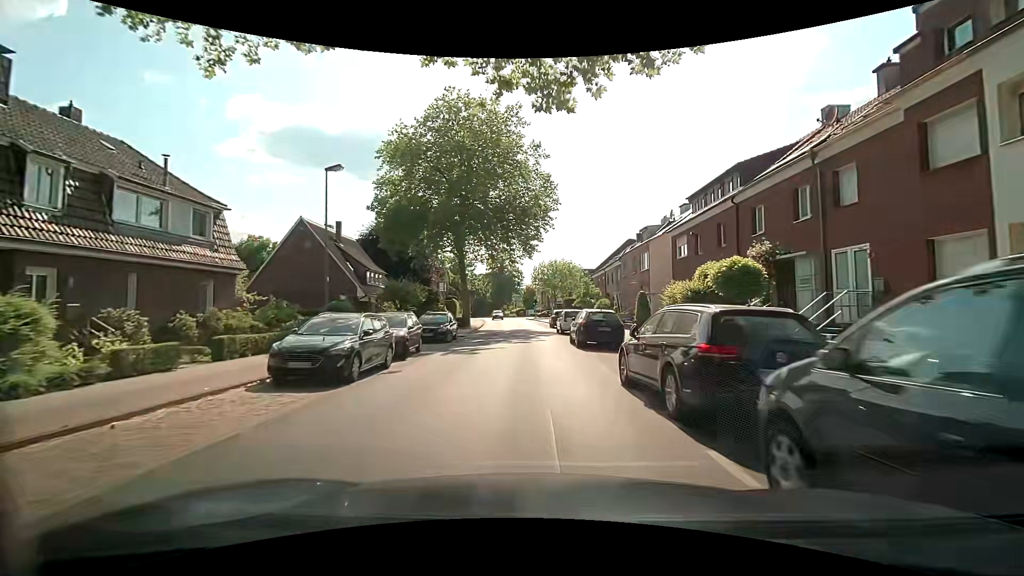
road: tertiary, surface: asphalt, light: Day
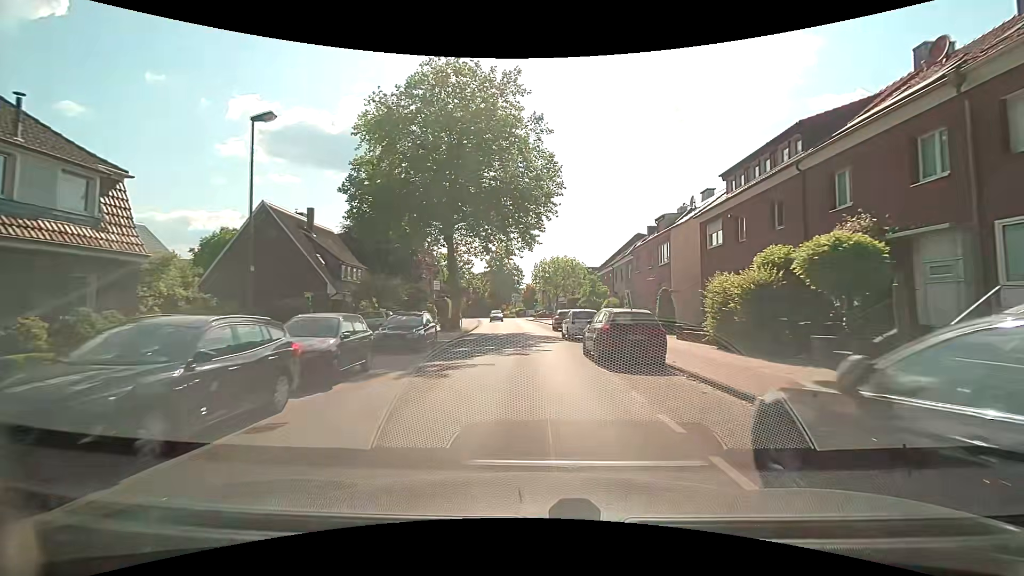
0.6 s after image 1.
(+0.1, +5.9) m; +1°
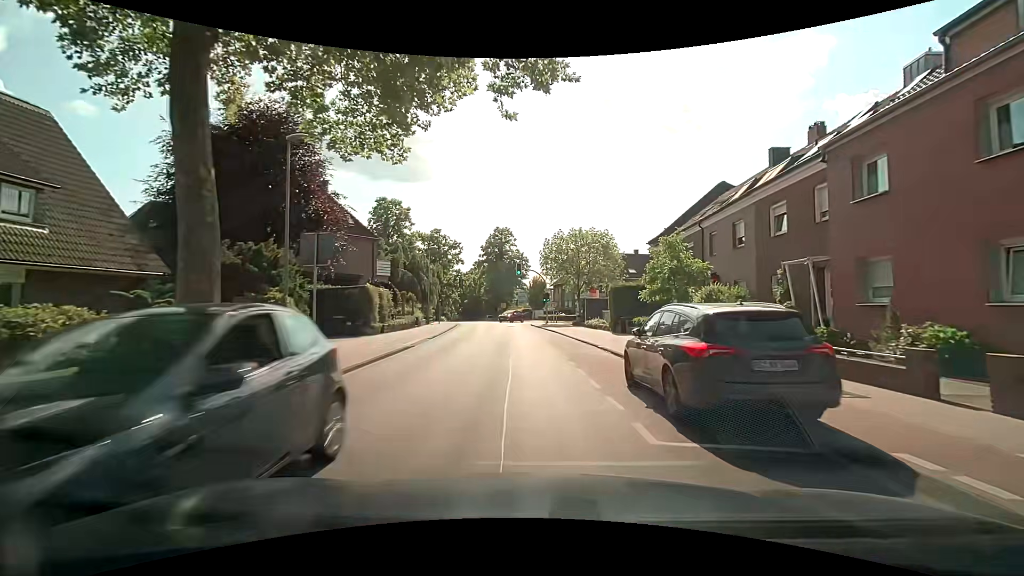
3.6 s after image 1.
(-0.3, +28.5) m; -1°
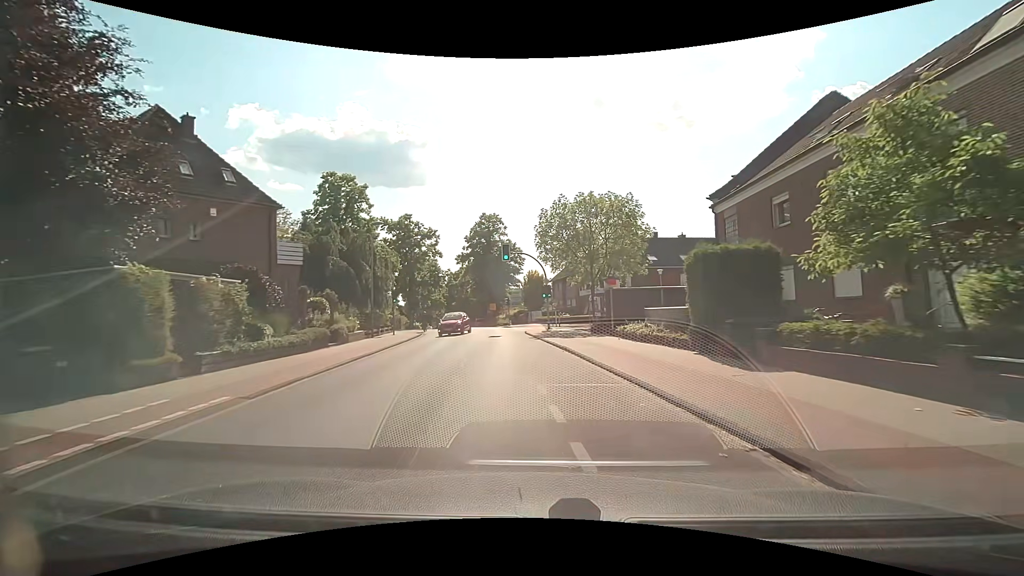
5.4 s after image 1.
(+0.2, +16.3) m; 0°
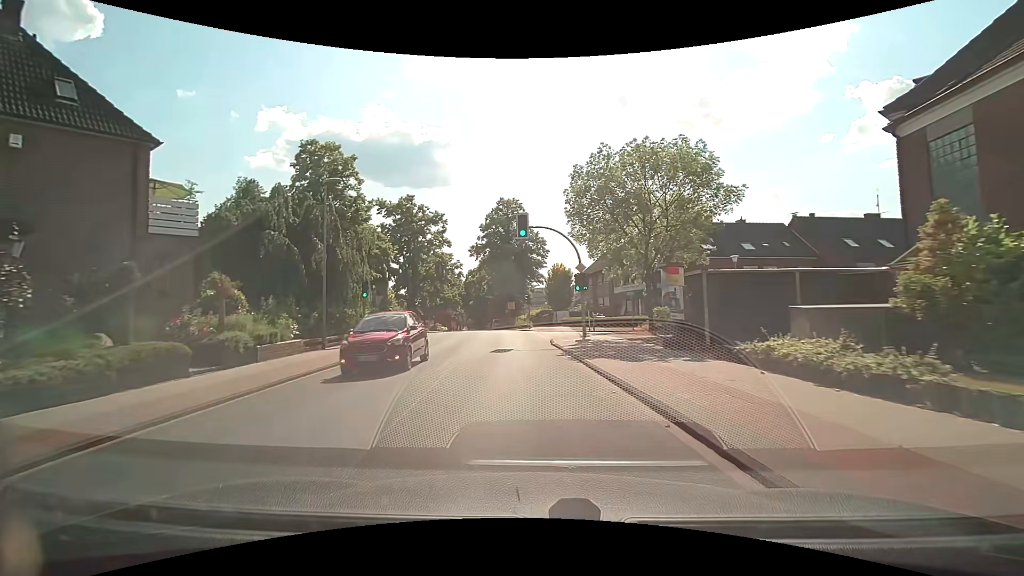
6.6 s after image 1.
(-0.2, +11.2) m; -3°
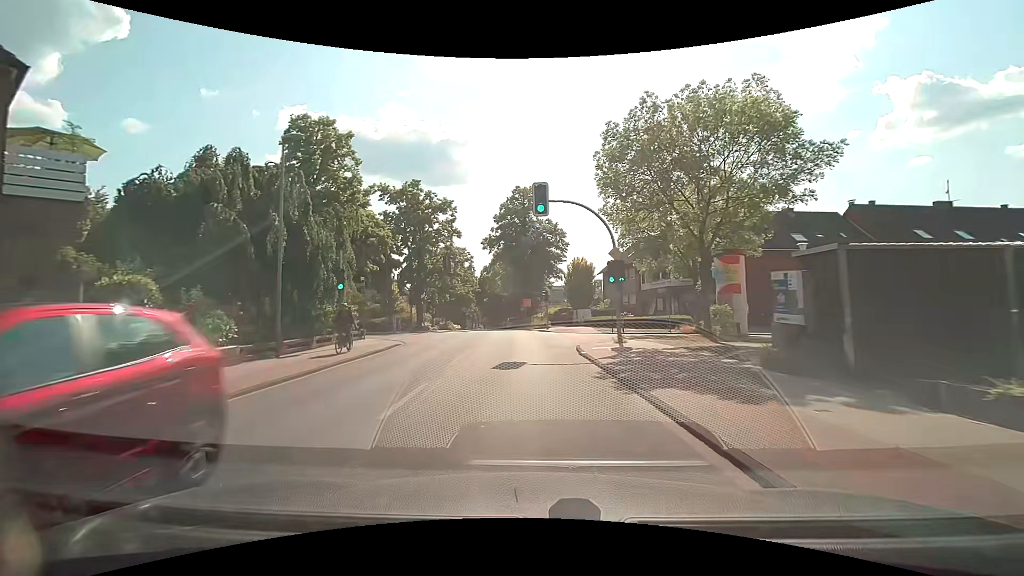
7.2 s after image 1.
(-0.1, +5.7) m; -2°
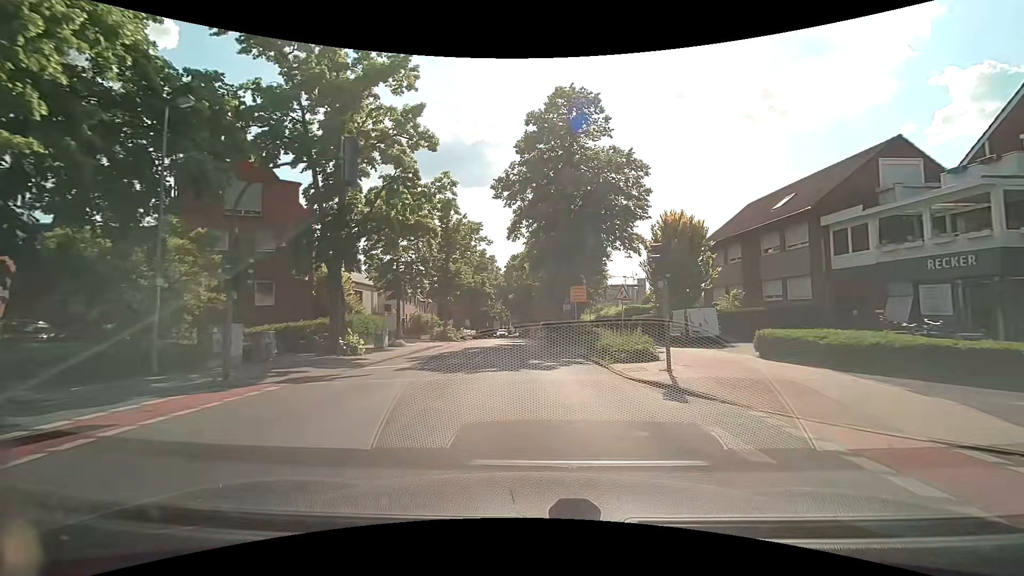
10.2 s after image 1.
(-1.4, +29.7) m; -4°
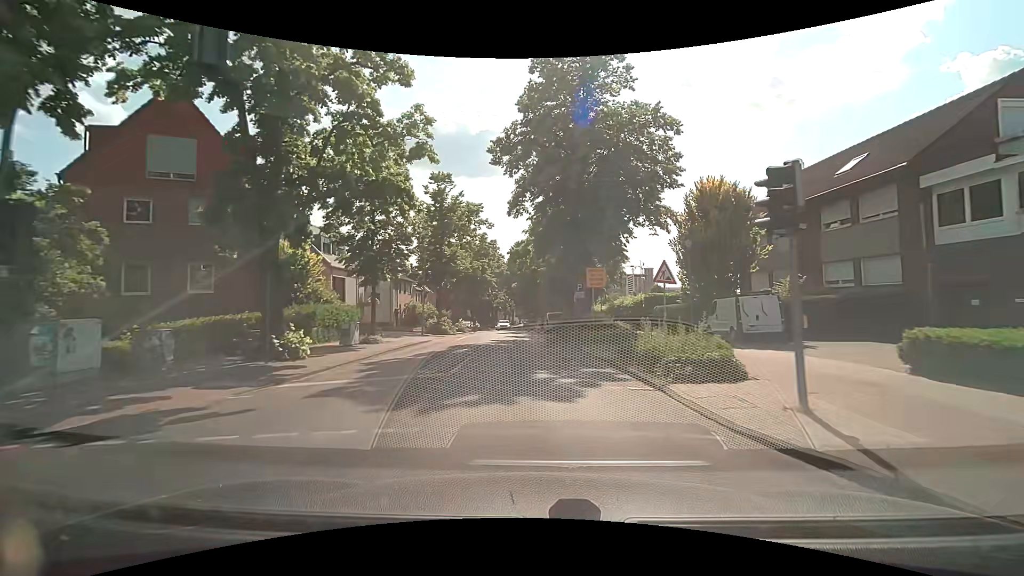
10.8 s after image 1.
(-0.1, +6.1) m; -1°
(0, +10) (0, +20) (-1, +30) (-1, +40) (-2, +50) (-2, +60) (-3, +70) (-3, +80) (-4, +90) (-4, +100) m
